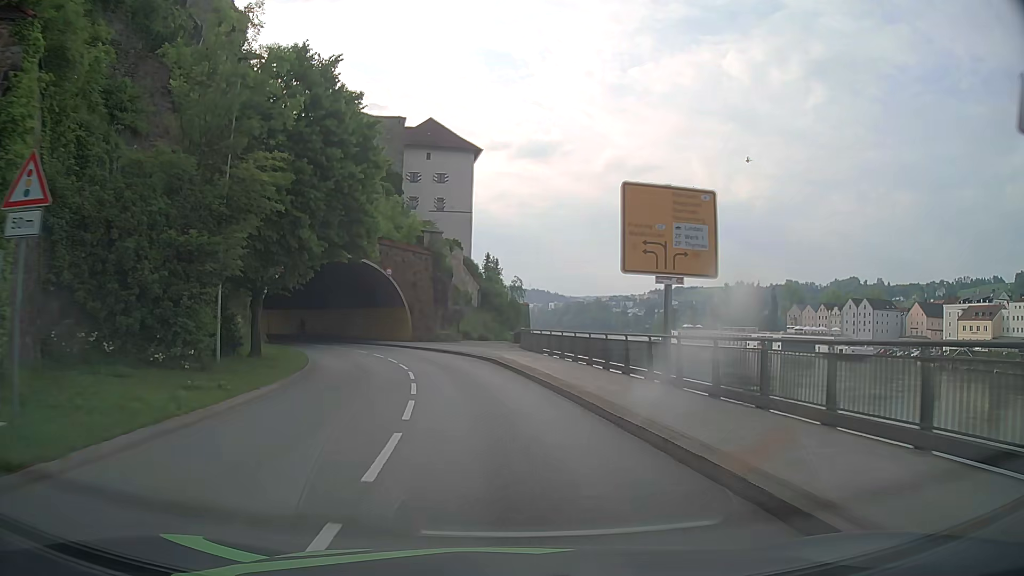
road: primary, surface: asphalt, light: Day
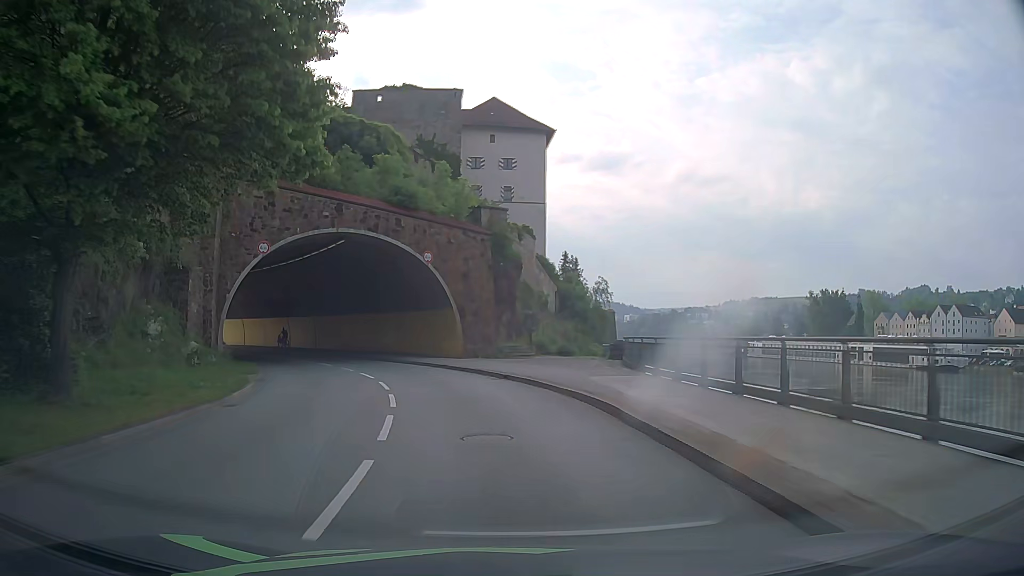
(-0.7, +15.6) m; -6°
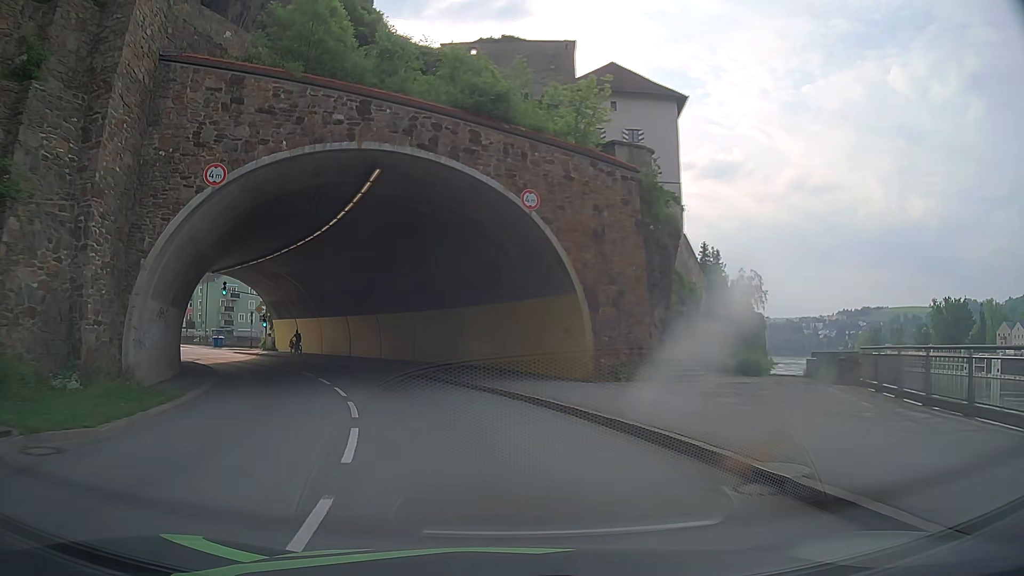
(-1.1, +15.3) m; -9°
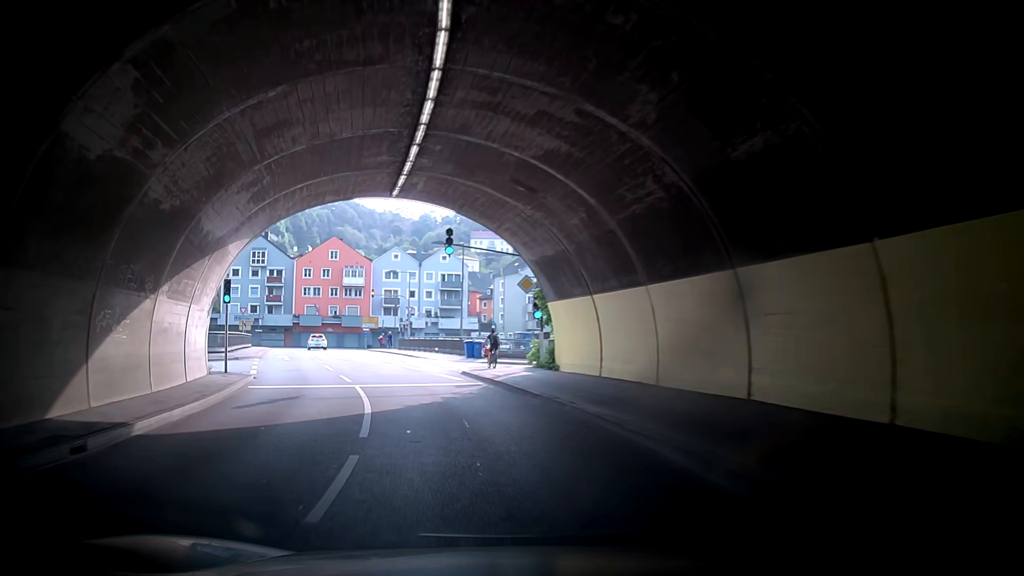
(-7.1, +29.2) m; -24°
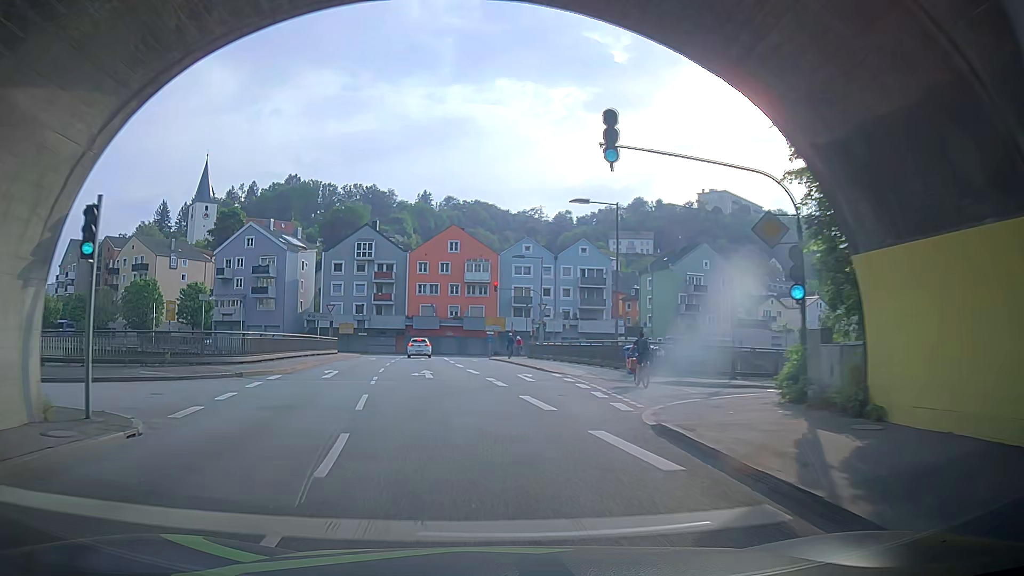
(-0.5, +15.1) m; -7°
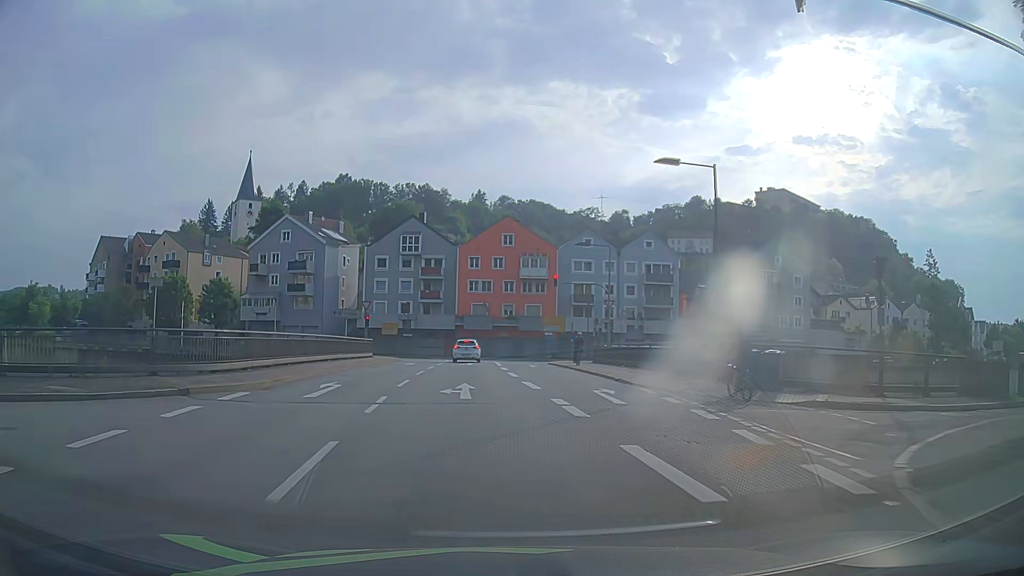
(-0.7, +7.2) m; -9°
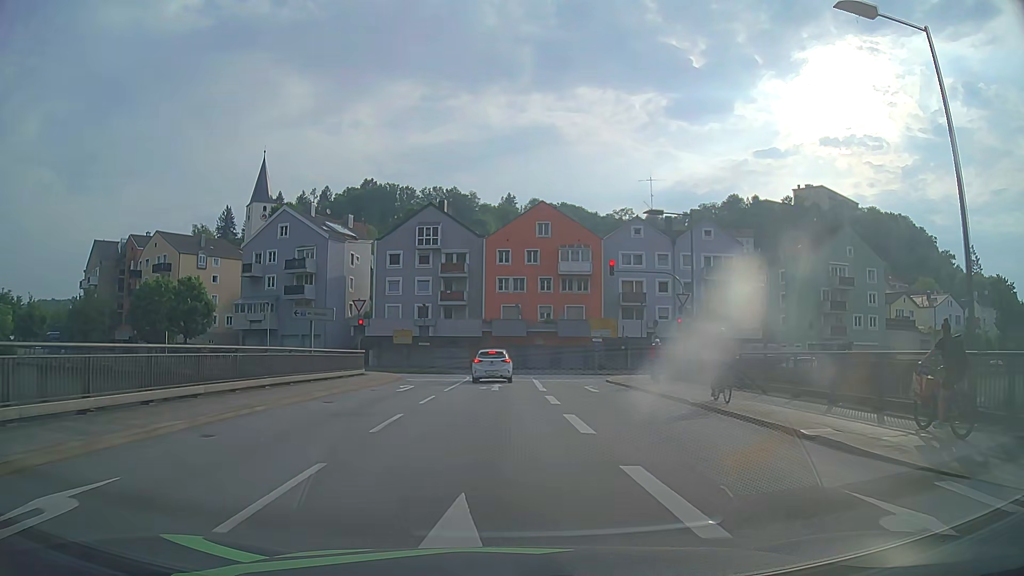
(-1.3, +12.5) m; -9°
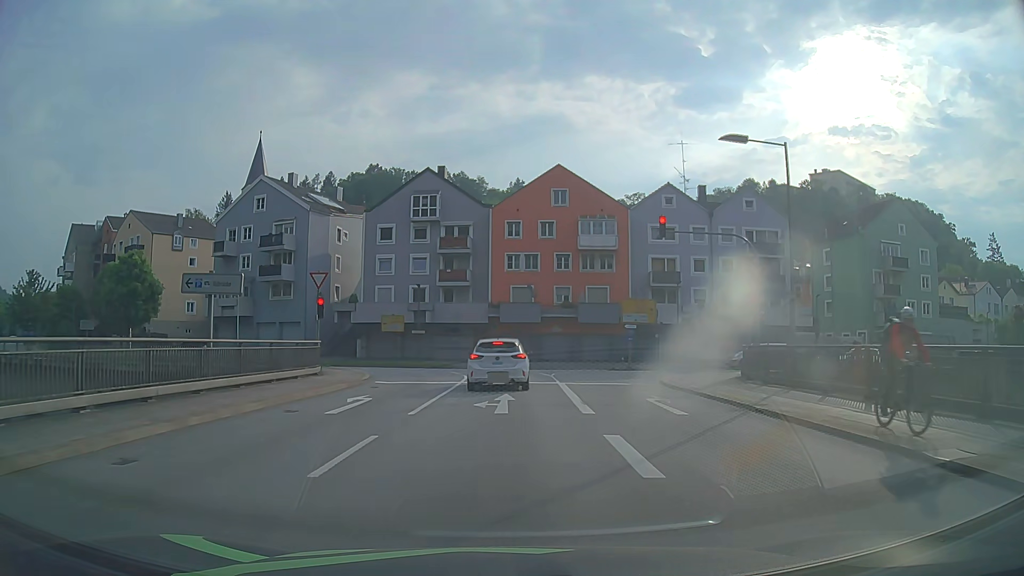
(0.0, +10.0) m; 0°
(0, +10) (0, +20) (0, +30) (-4, +39) (-10, +46) (-19, +51) (-29, +54) (-38, +58) (-47, +62) (-56, +67) m
